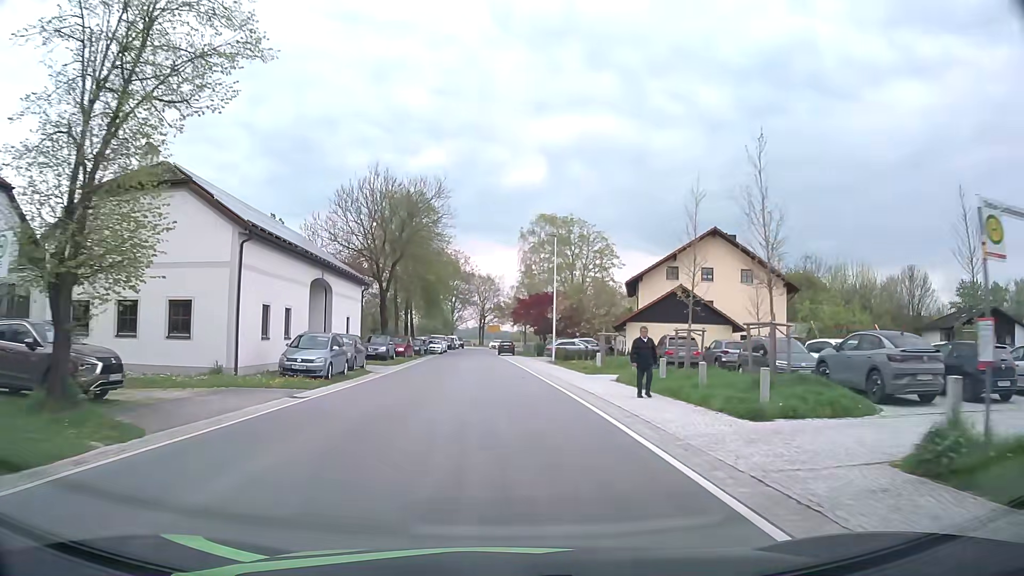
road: secondary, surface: asphalt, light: Day
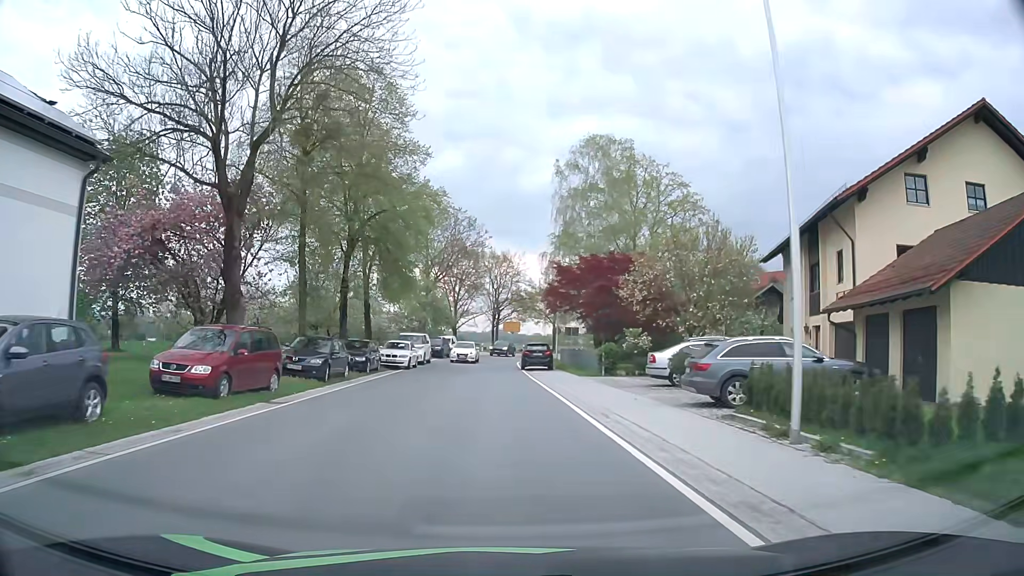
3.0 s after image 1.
(-0.7, +33.7) m; -2°
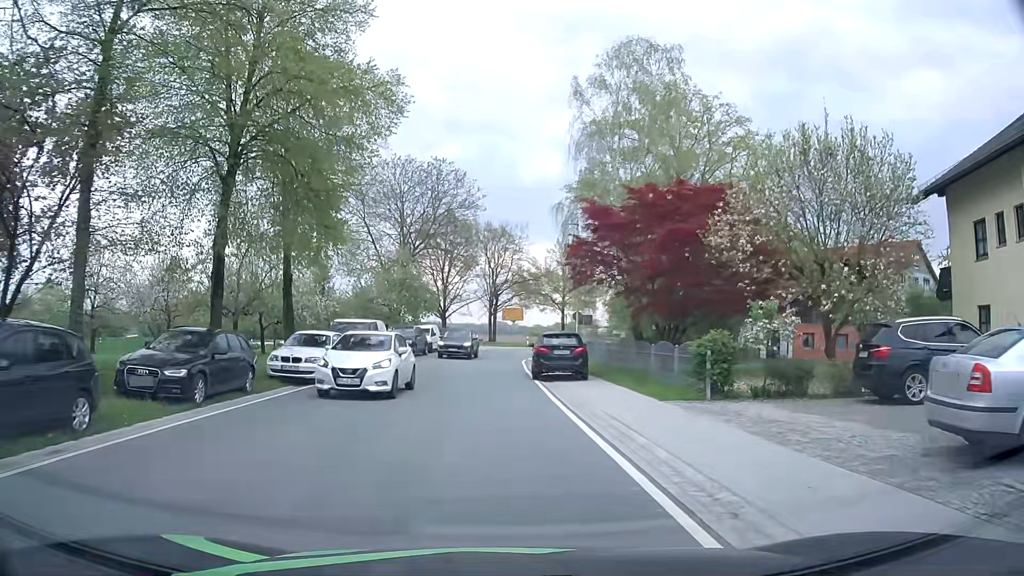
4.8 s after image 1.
(0.0, +15.6) m; 0°
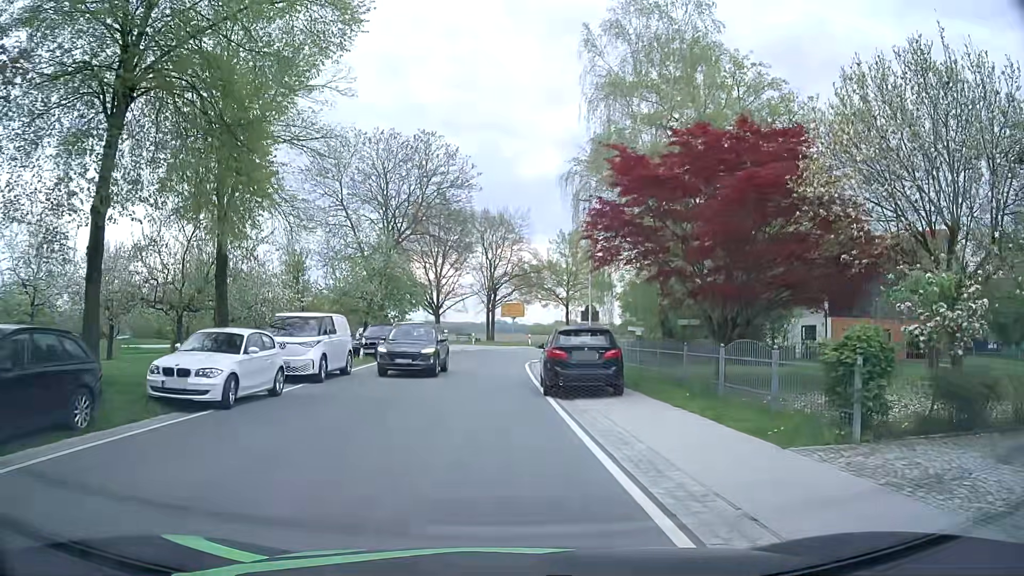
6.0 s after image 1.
(0.0, +6.3) m; 0°
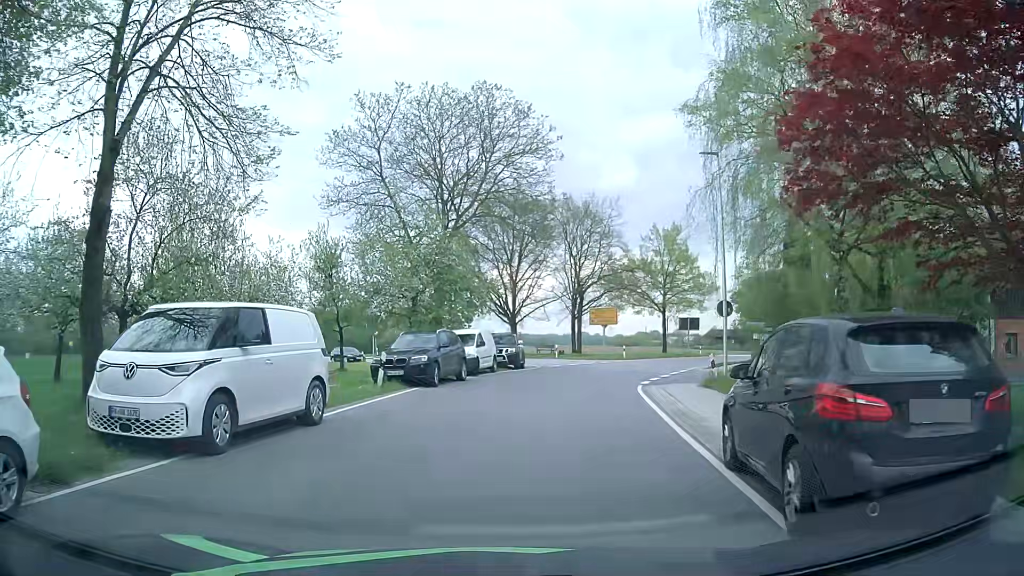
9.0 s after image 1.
(-0.5, +10.7) m; -6°
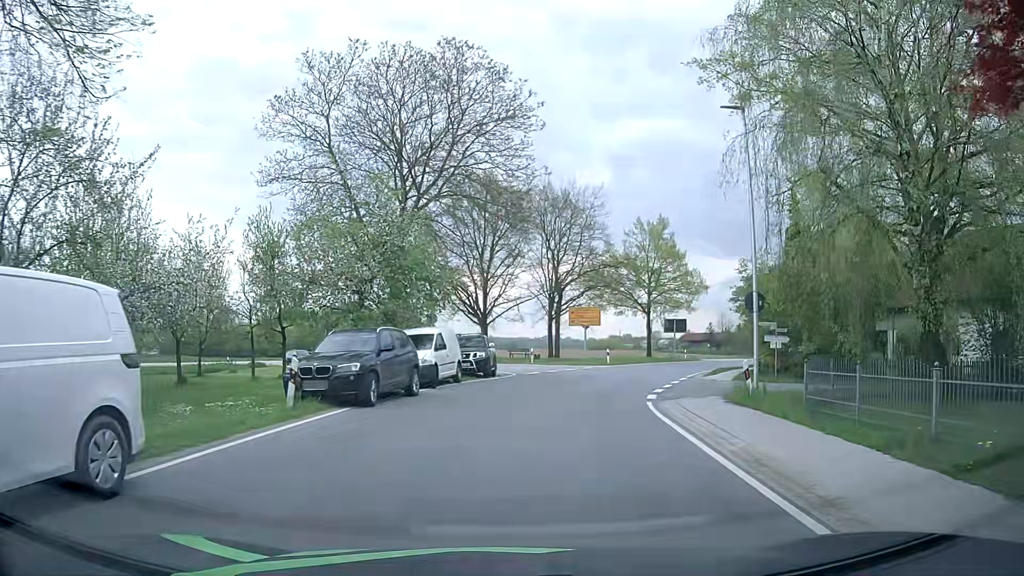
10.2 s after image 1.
(-0.1, +5.7) m; +2°
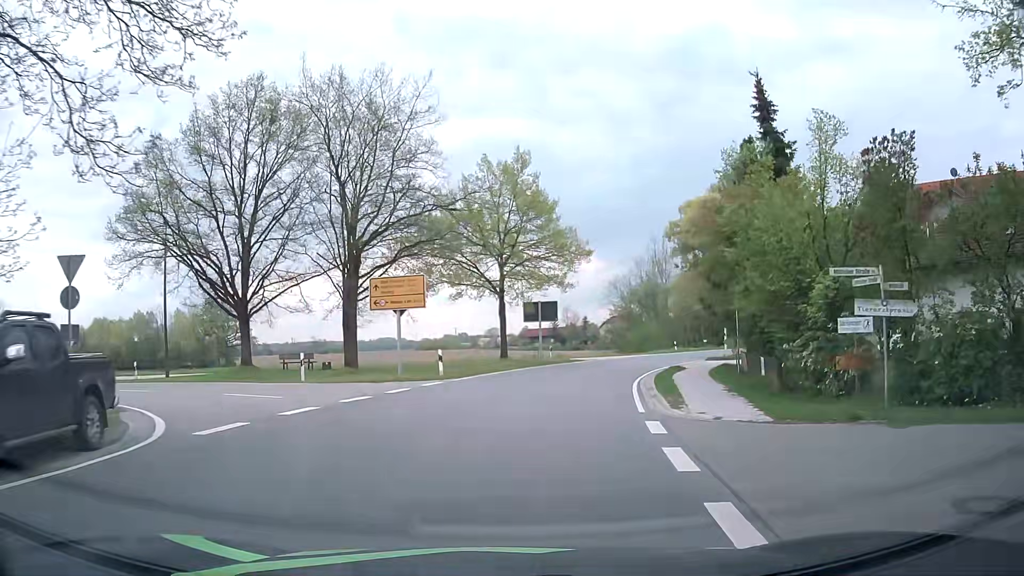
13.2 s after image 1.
(+2.7, +21.0) m; +13°
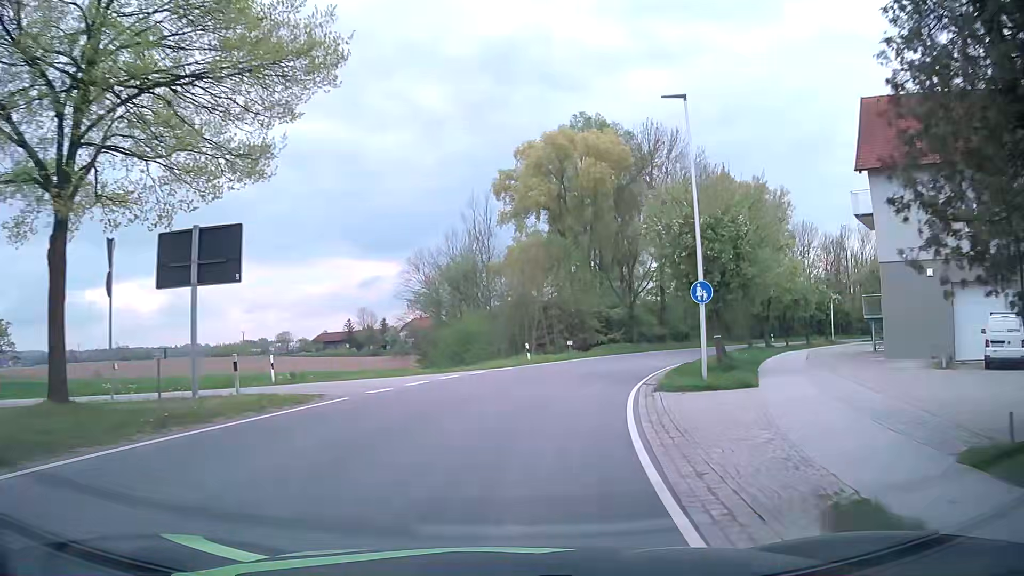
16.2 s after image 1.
(+4.6, +29.1) m; +17°
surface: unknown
(+1, +10) (+2, +20) (+5, +29) (+9, +39) (+14, +47) (+20, +55) (+27, +63) (+34, +69) (+43, +75) (+51, +80) m
